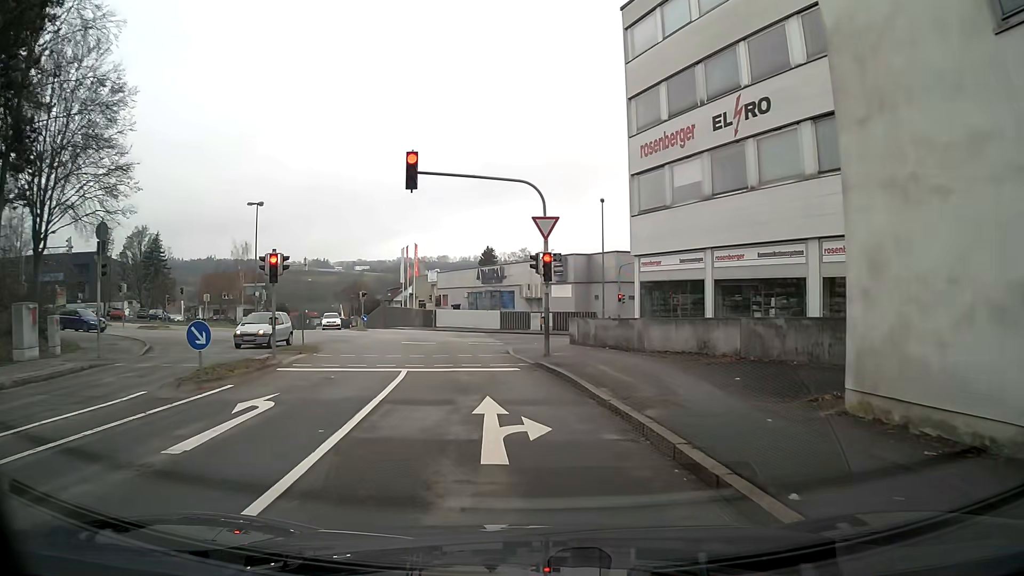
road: residential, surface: asphalt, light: Day
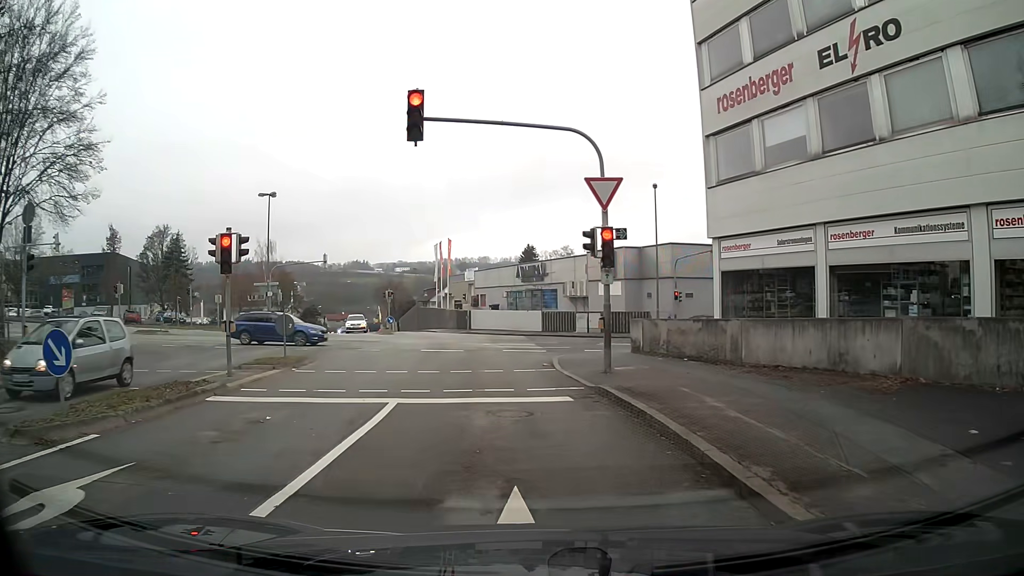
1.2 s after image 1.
(-0.2, +5.7) m; -3°
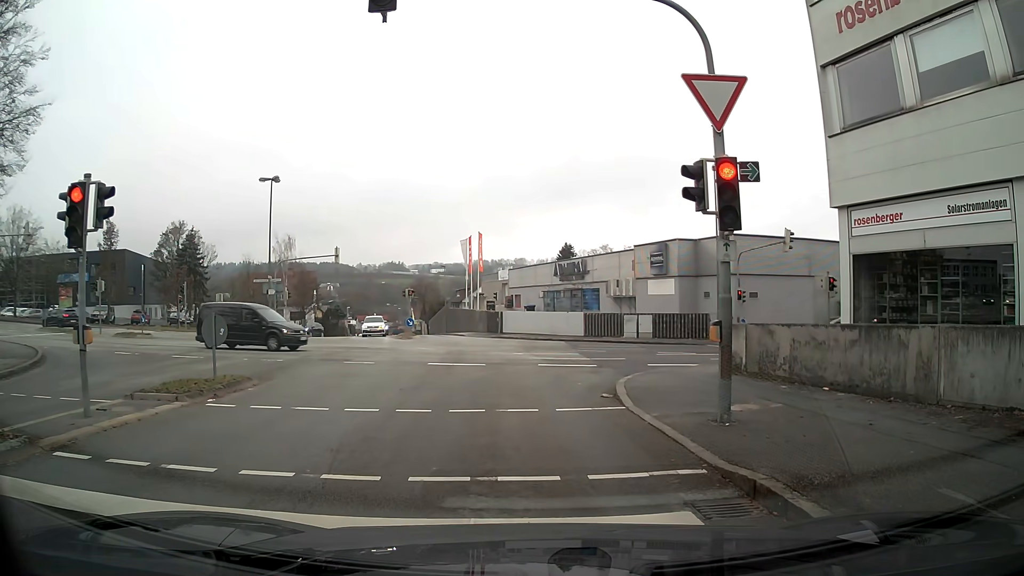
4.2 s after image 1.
(-0.3, +6.2) m; -5°
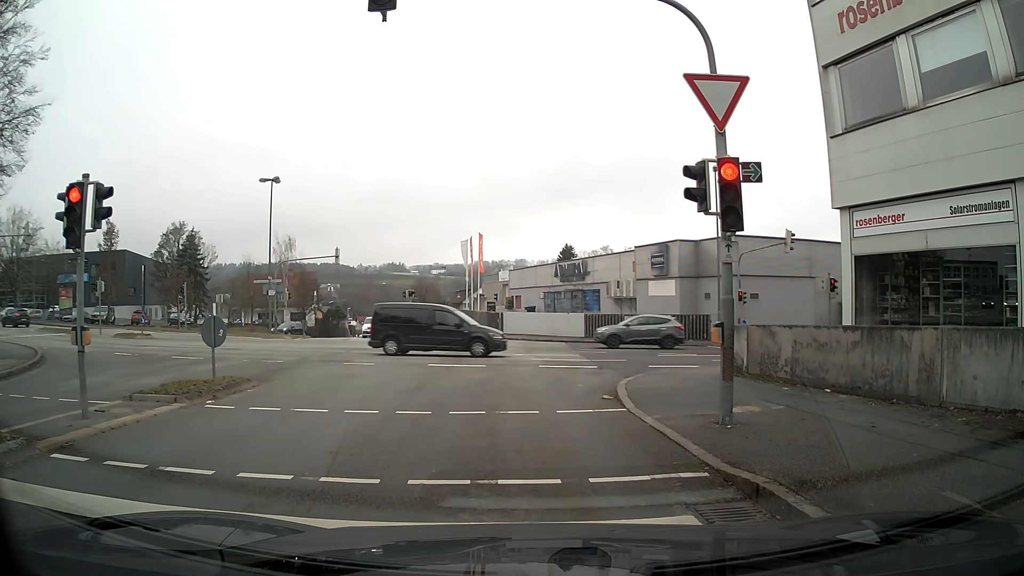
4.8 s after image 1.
(0.0, +0.1) m; 0°
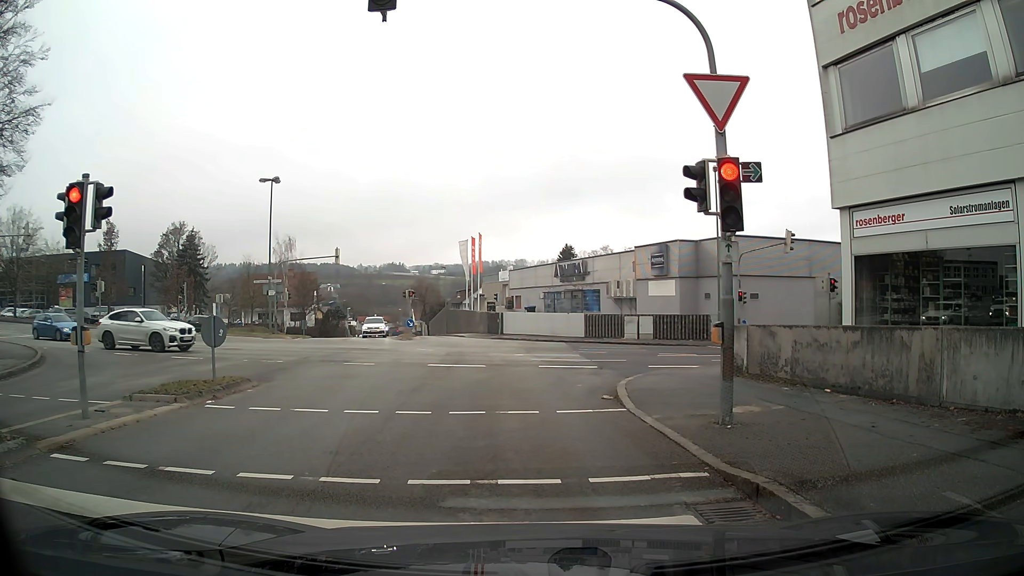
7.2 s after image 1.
(0.0, +0.1) m; 0°
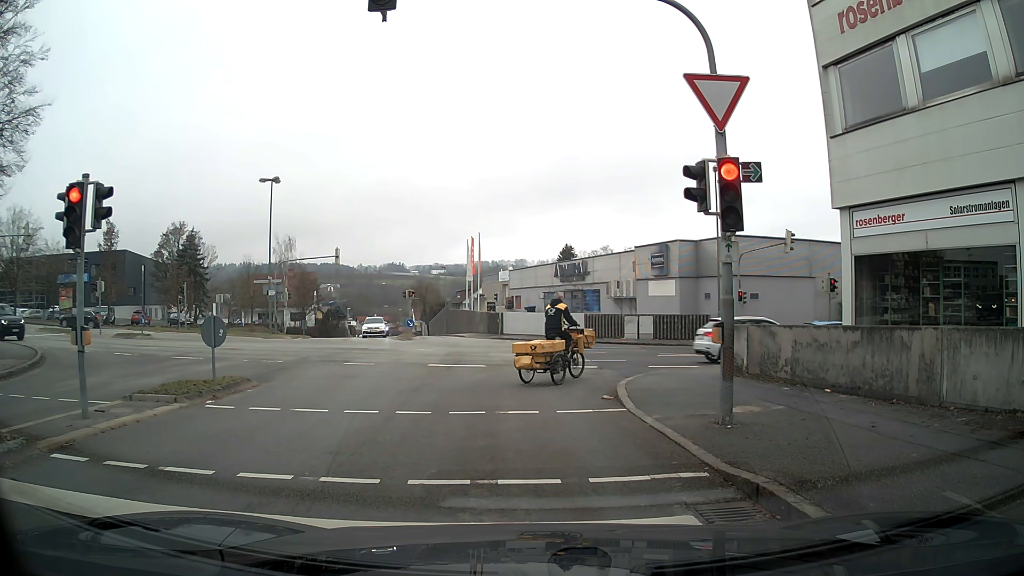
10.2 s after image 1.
(0.0, 0.0) m; 0°
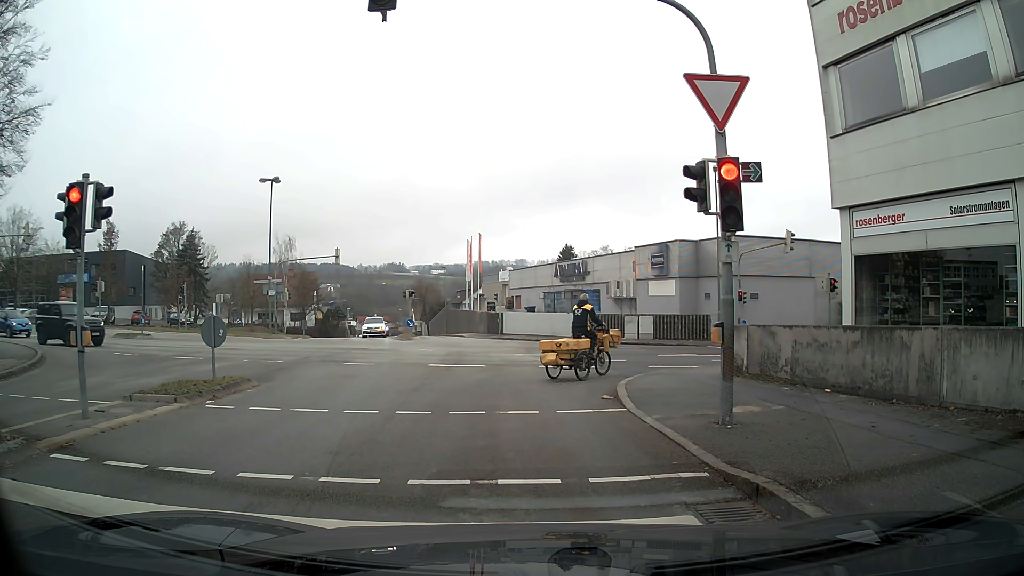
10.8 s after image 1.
(0.0, 0.0) m; 0°
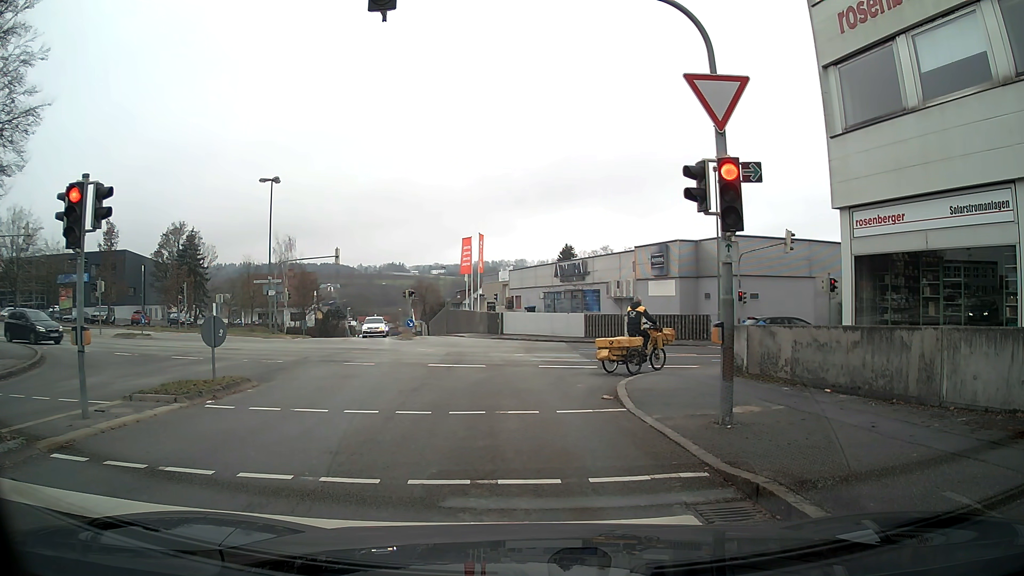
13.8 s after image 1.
(0.0, 0.0) m; 0°
(0, +10) (-1, +20) (-1, +30) (-2, +40) (-4, +50) (-6, +60) (-8, +69) (-9, +79) (-11, +89) (-13, +99) m
